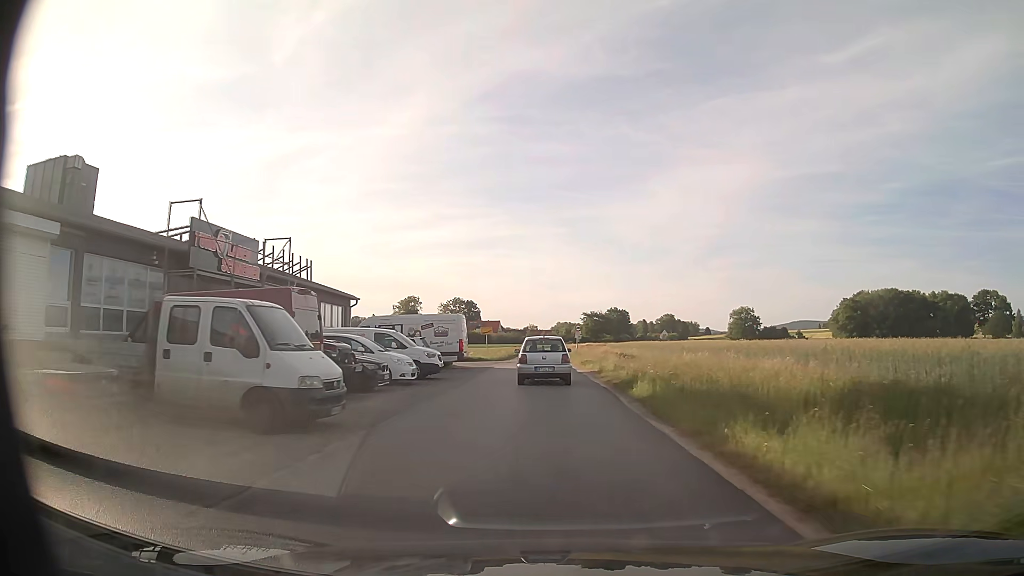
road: unclassified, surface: asphalt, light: Day
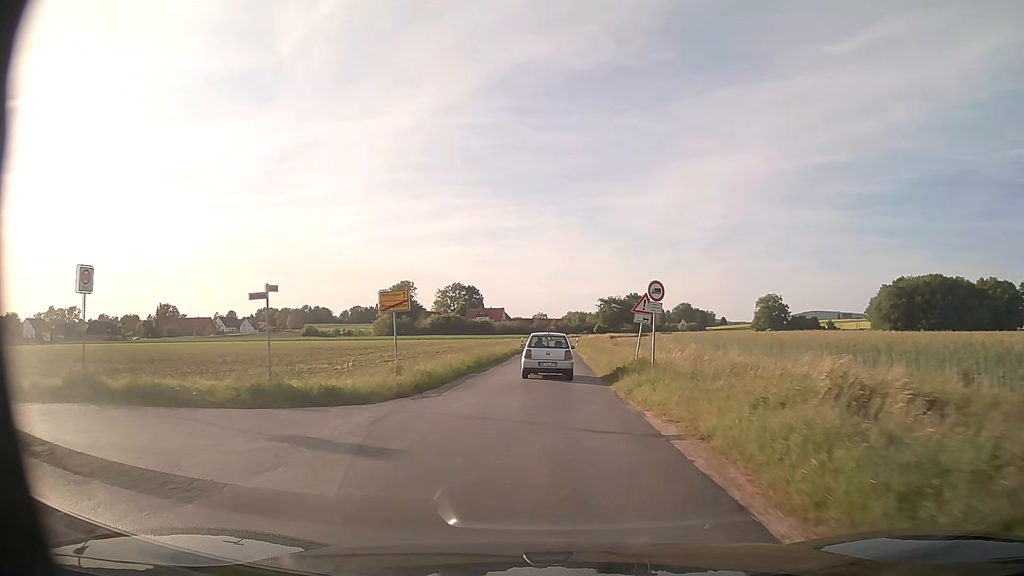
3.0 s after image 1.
(-0.2, +37.2) m; -1°
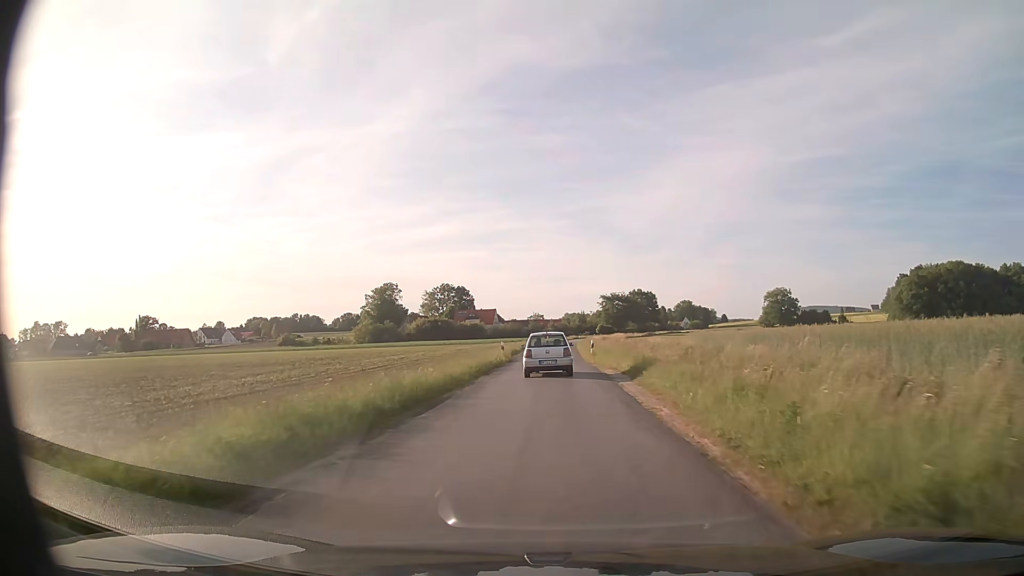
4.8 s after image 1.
(+0.2, +23.2) m; 0°
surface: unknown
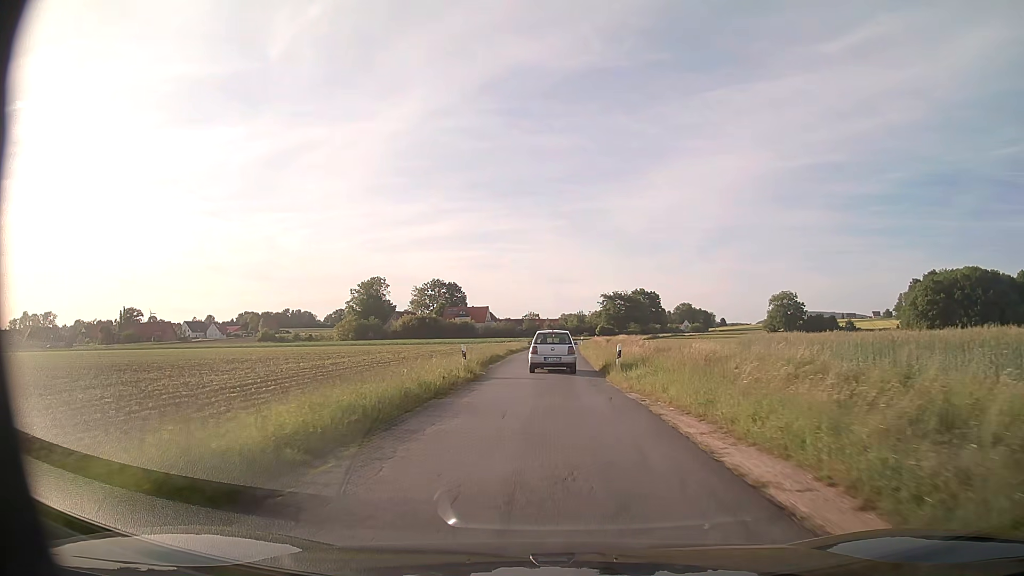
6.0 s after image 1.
(+0.1, +15.6) m; 0°
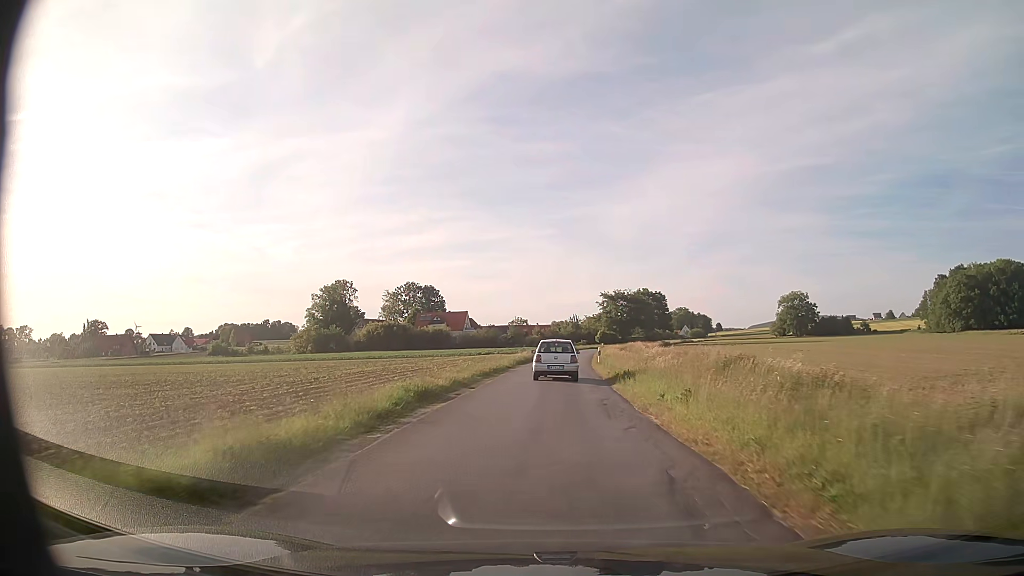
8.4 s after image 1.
(+0.4, +31.8) m; +1°
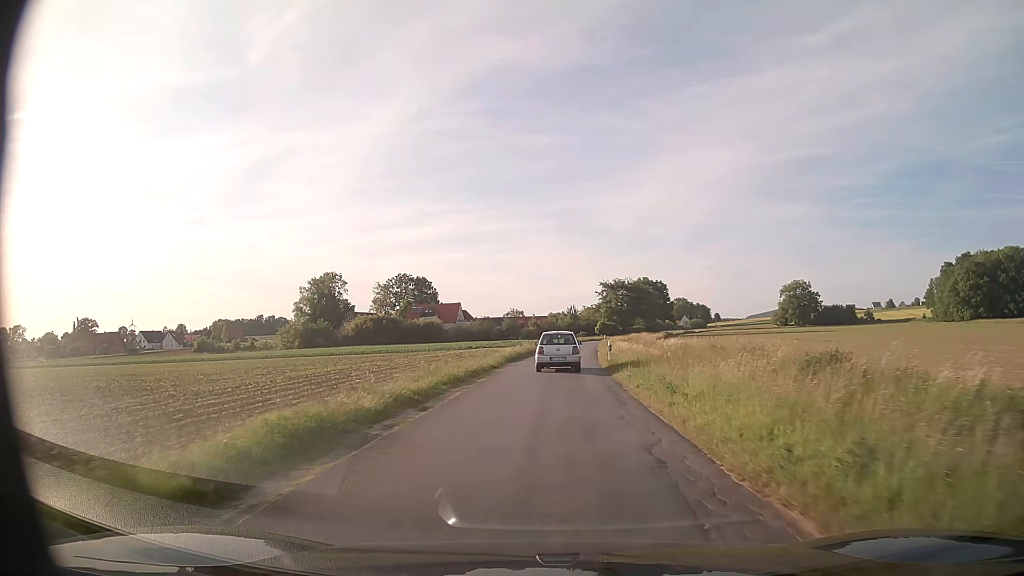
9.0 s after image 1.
(+0.1, +8.0) m; +1°
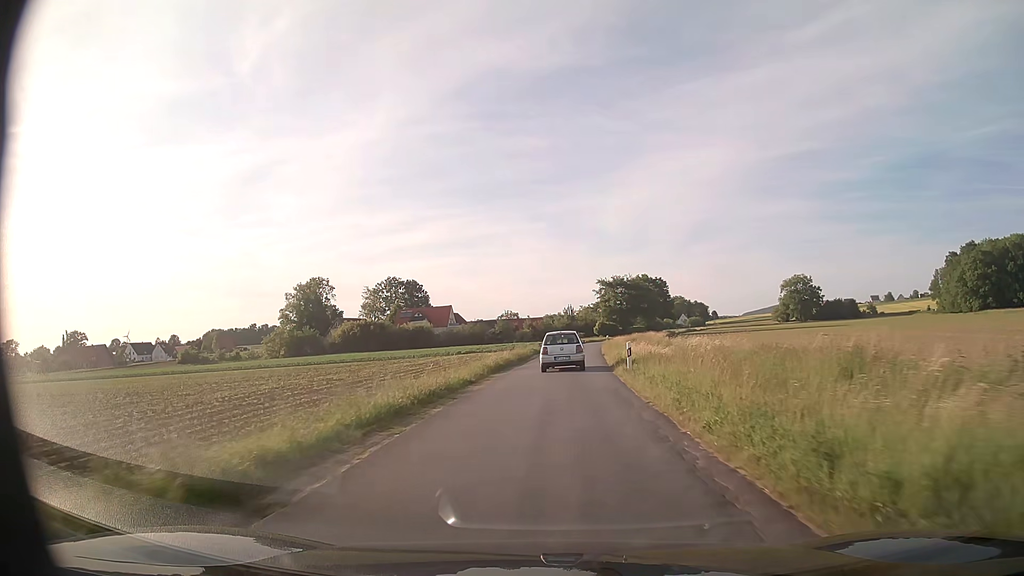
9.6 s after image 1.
(0.0, +8.1) m; 0°
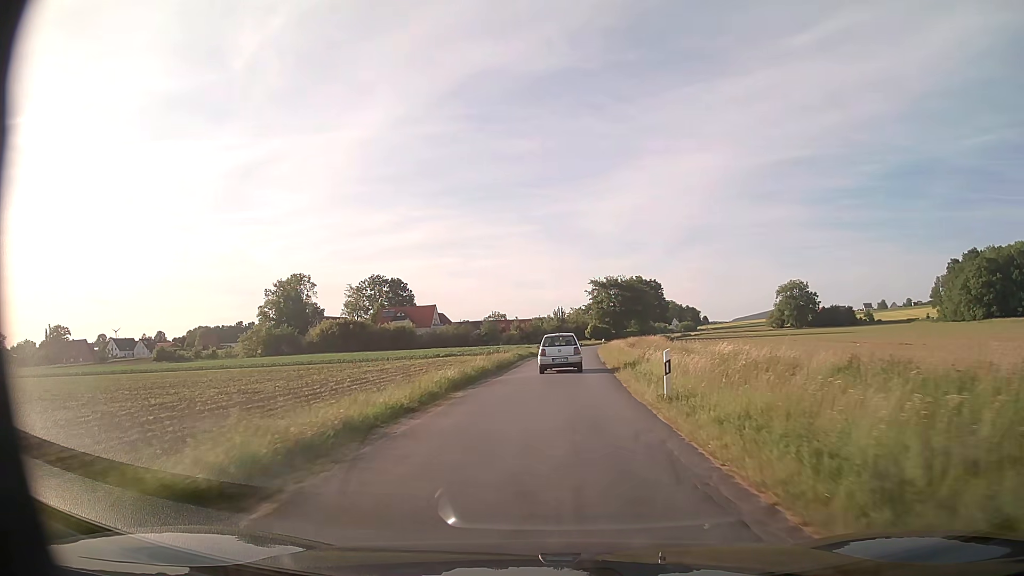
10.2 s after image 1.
(+0.1, +8.2) m; +1°
(0, +10) (0, +20) (+1, +30) (+1, +40) (+2, +50) (+2, +60) (+4, +70) (+5, +80) (+7, +90) (+9, +99) m
